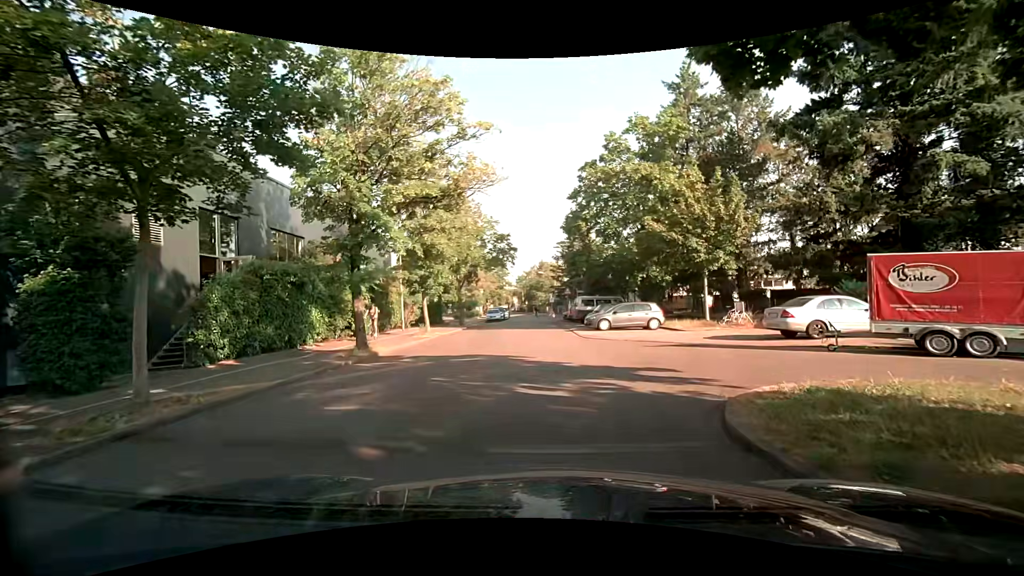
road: residential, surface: asphalt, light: Day
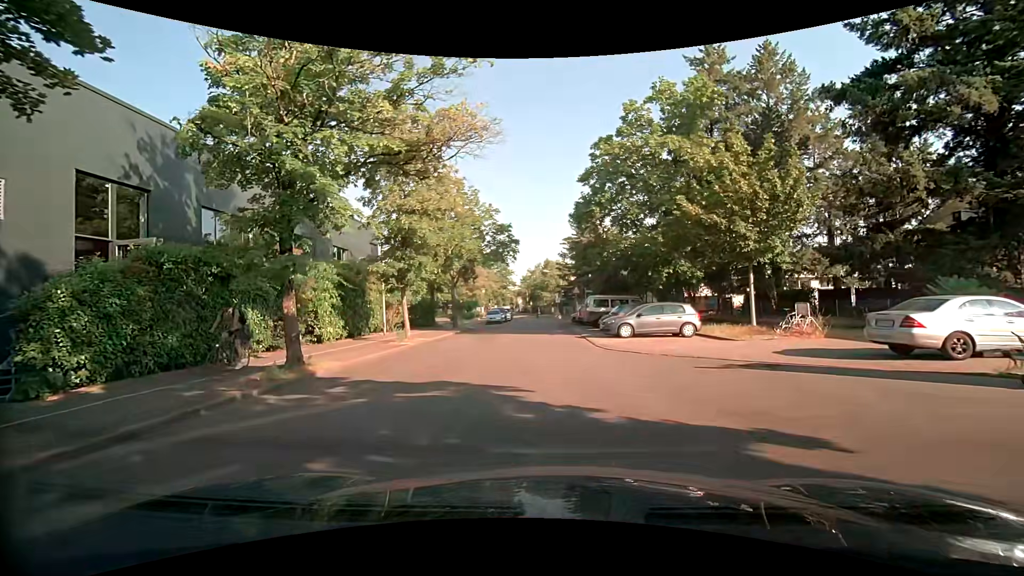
(0.0, +5.3) m; -2°
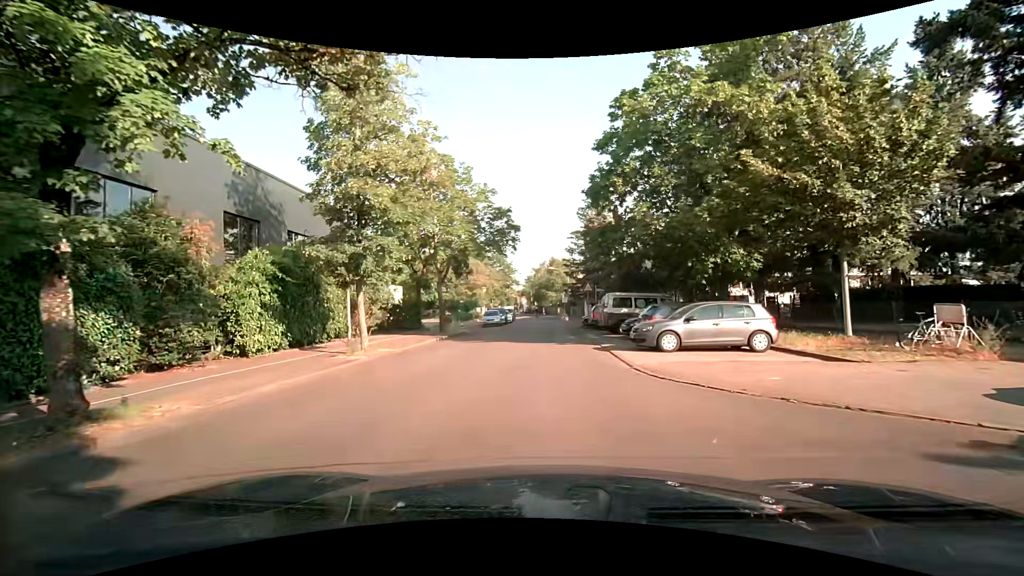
(0.0, +6.5) m; 0°
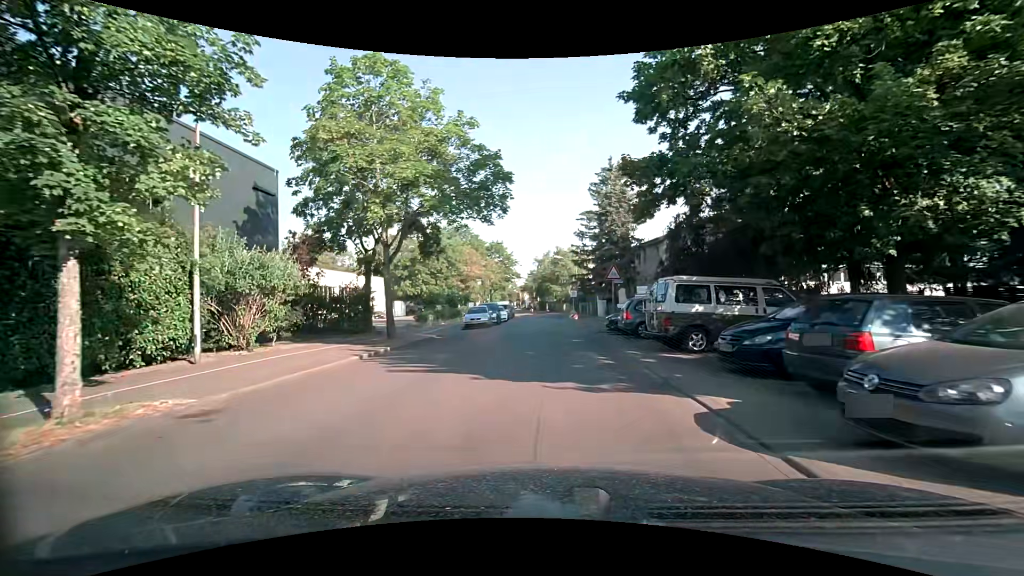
(0.0, +11.0) m; 0°
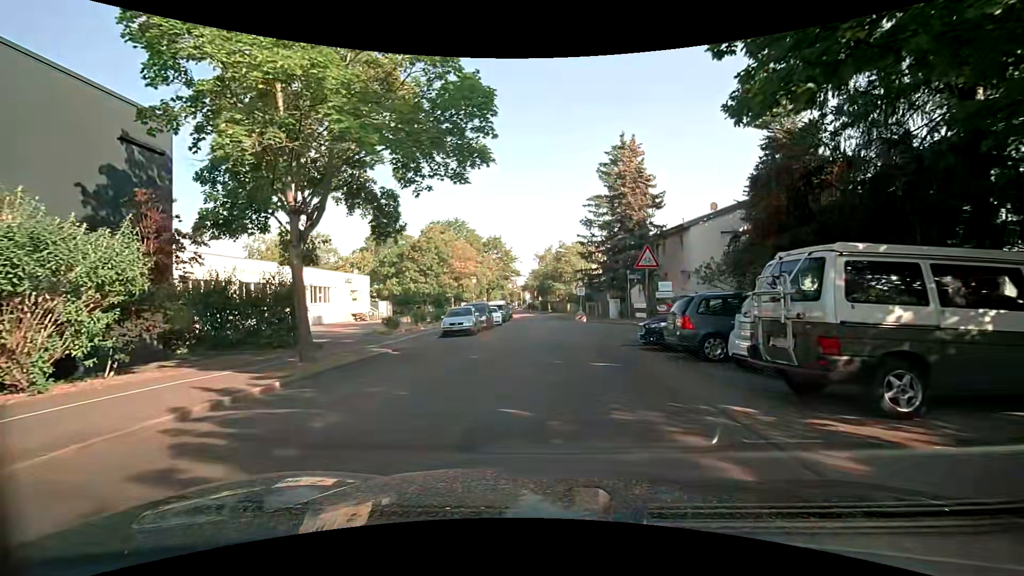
(-0.1, +7.3) m; -1°
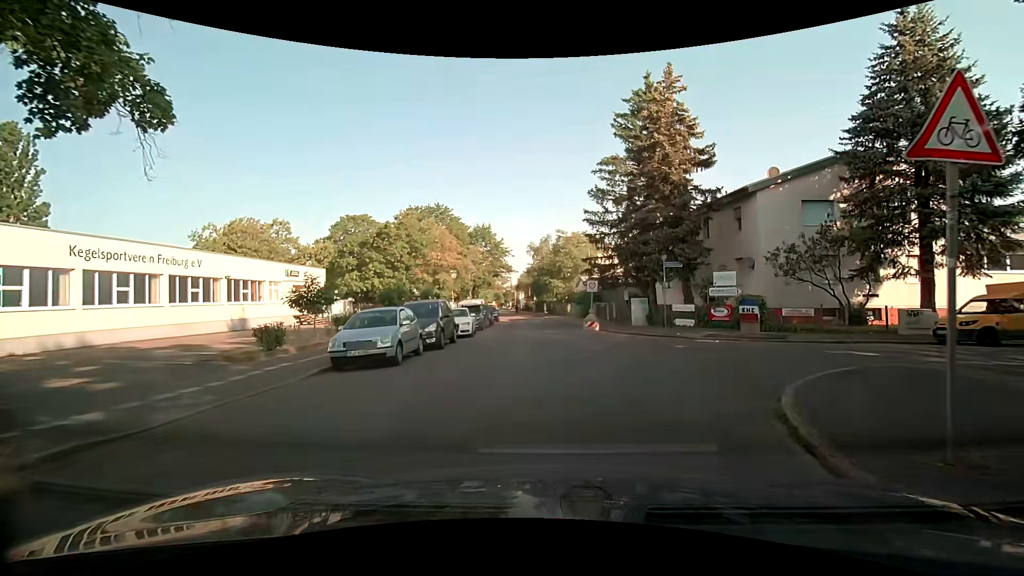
(+0.1, +11.9) m; +1°
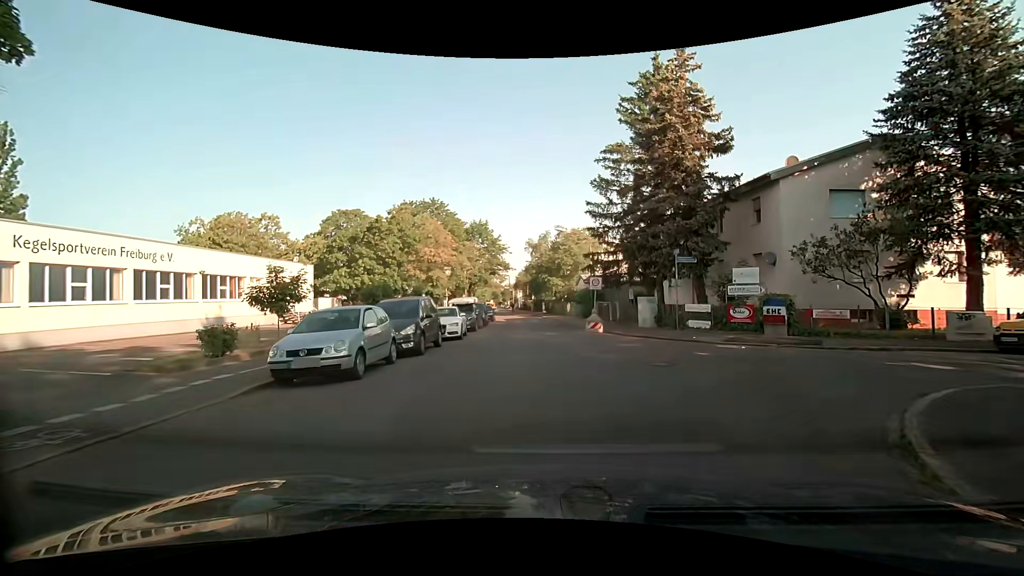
(0.0, +2.5) m; +2°
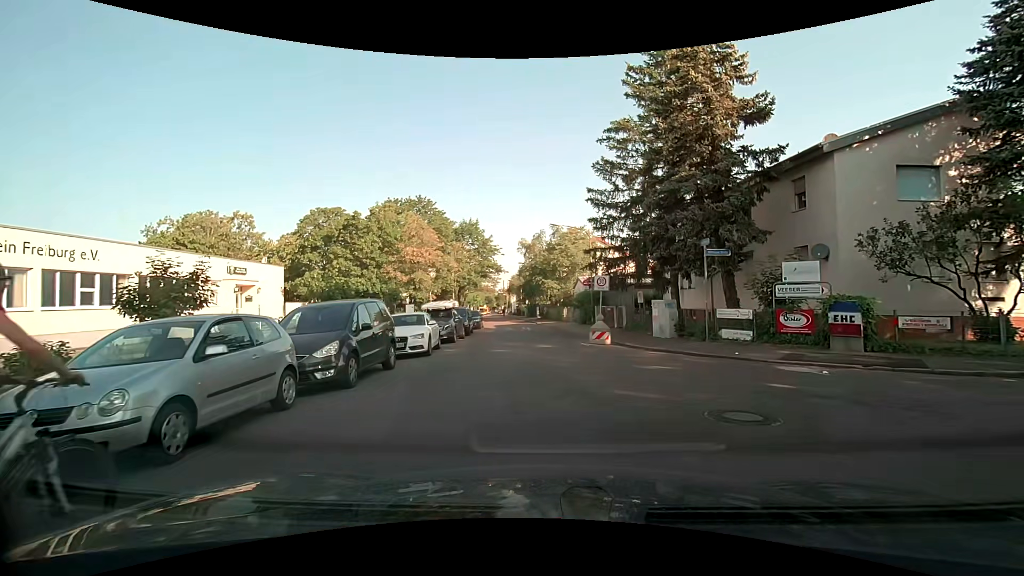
(-0.1, +4.8) m; -1°
(0, +10) (0, +20) (0, +30) (-1, +40) (-2, +50) (-3, +60) (-4, +70) (-5, +80) (-6, +90) (-8, +100) m
